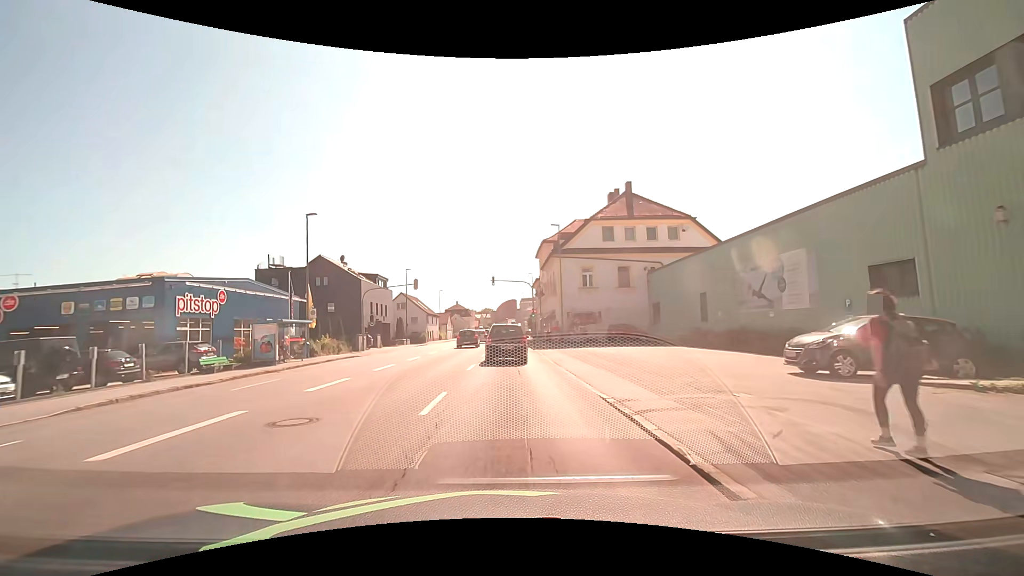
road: tertiary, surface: asphalt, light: Day
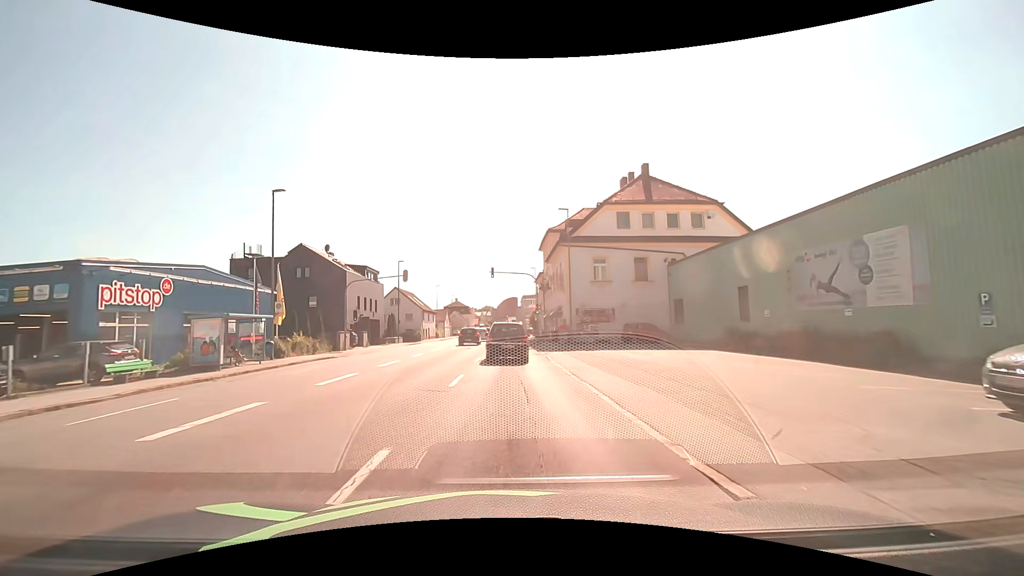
(0.0, +5.3) m; 0°
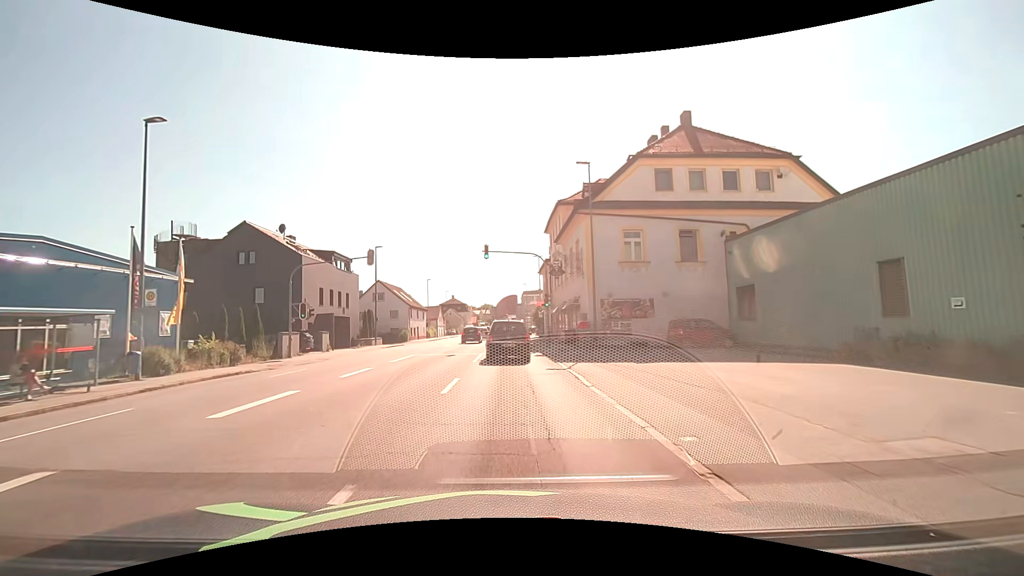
(0.0, +10.4) m; 0°
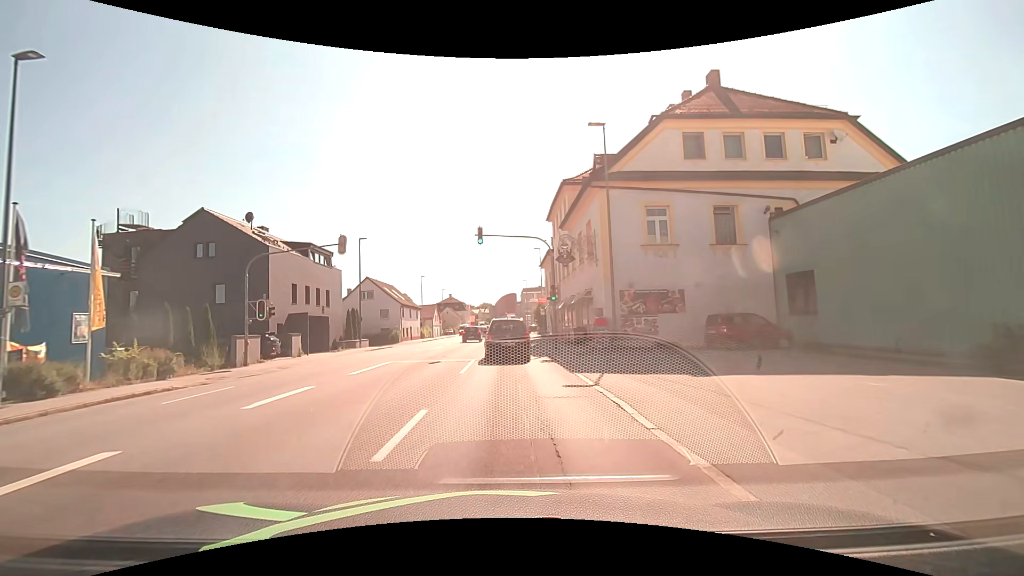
(0.0, +5.1) m; 0°
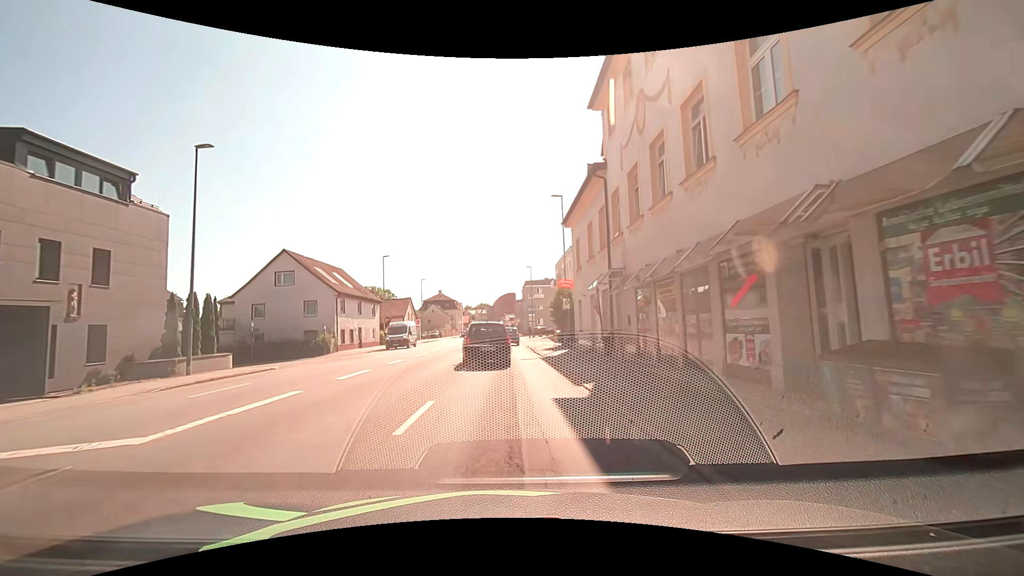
(-0.1, +24.4) m; 0°
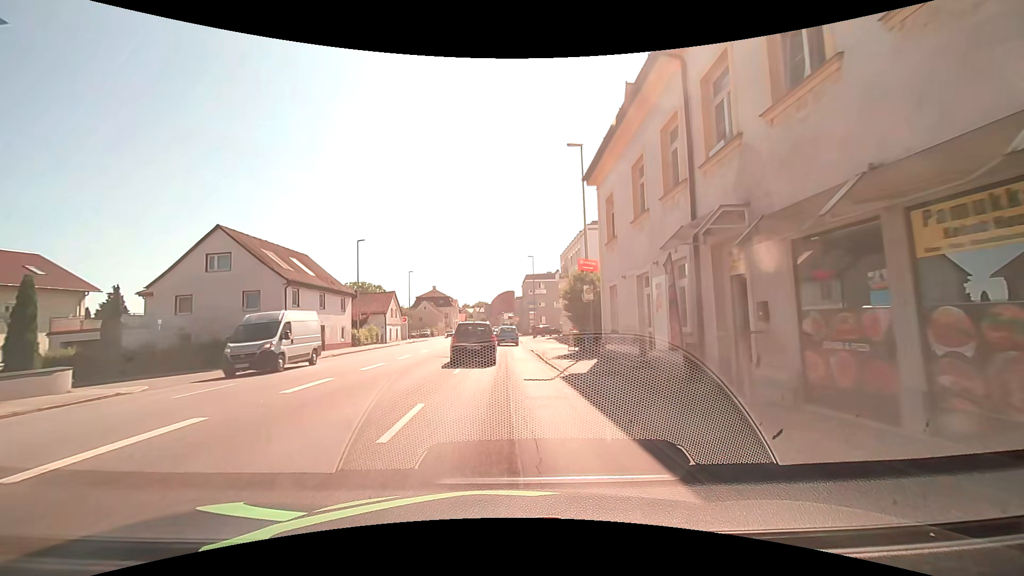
(+0.1, +9.5) m; 0°
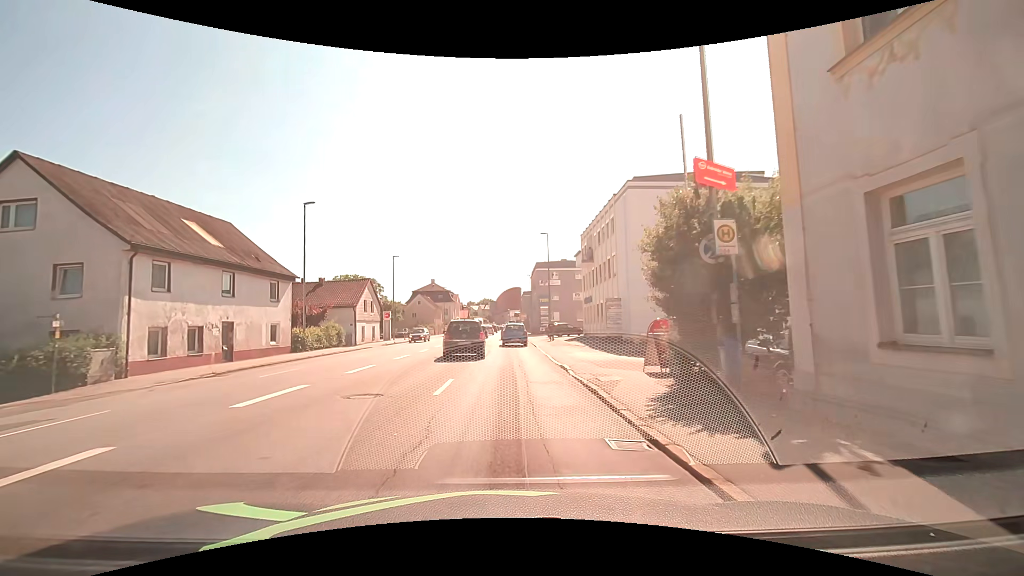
(0.0, +14.2) m; 0°
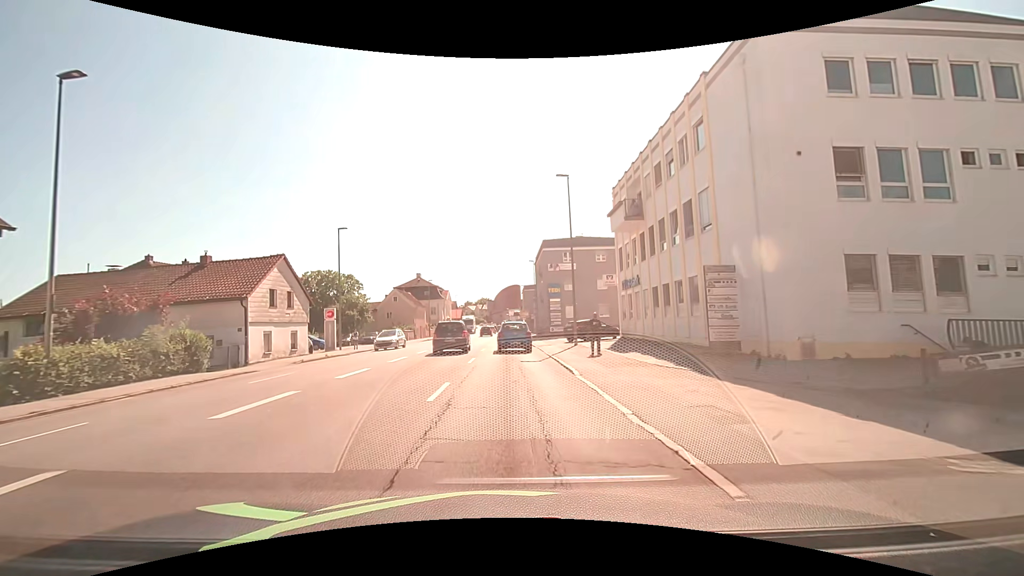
(+0.1, +18.7) m; 0°
(0, +10) (0, +20) (0, +30) (0, +40) (0, +50) (0, +60) (0, +70) (0, +80) (0, +90) (0, +100) m
